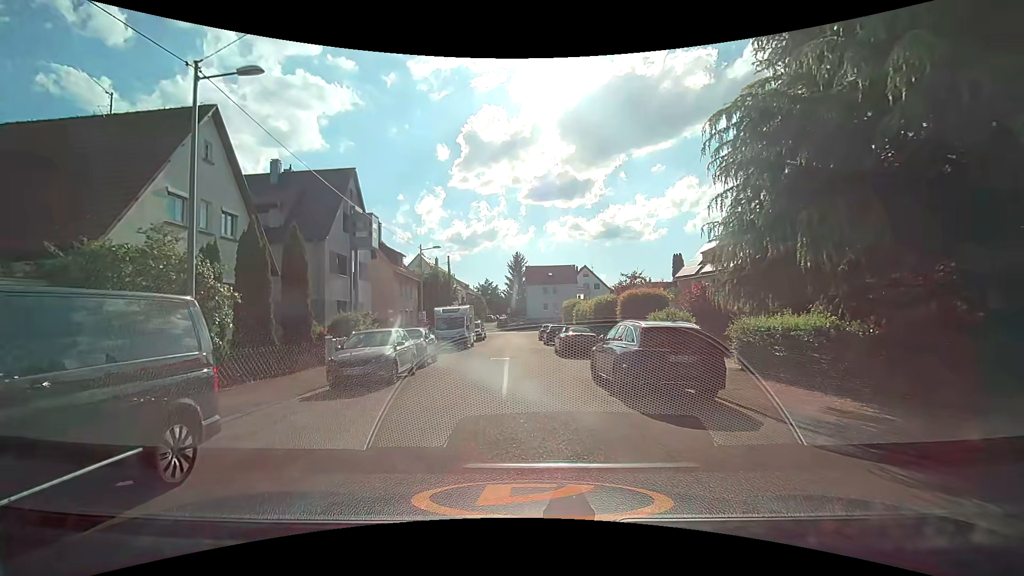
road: residential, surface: asphalt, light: Day
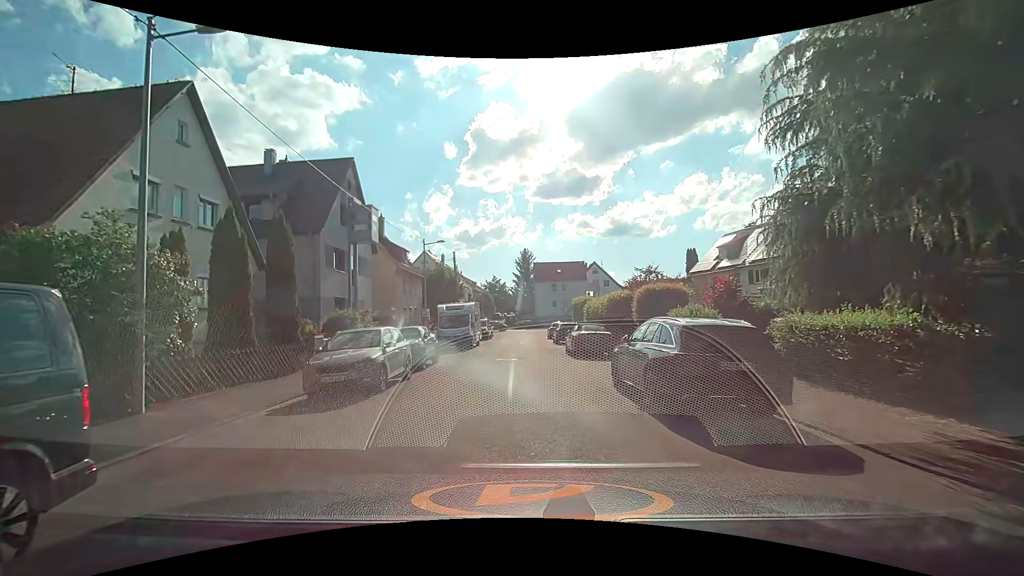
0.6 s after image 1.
(0.0, +1.9) m; -1°
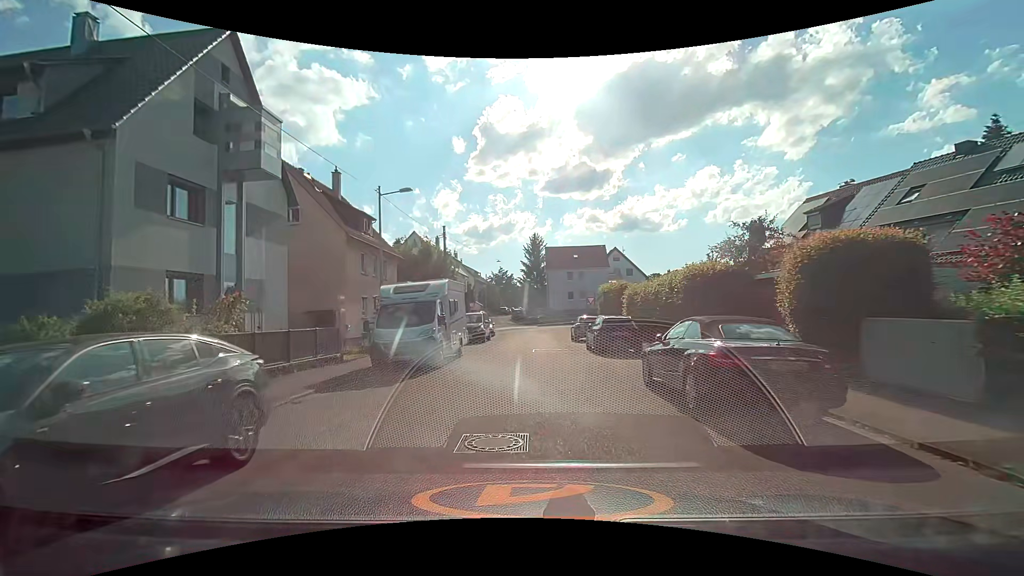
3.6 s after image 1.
(-0.5, +14.1) m; -2°
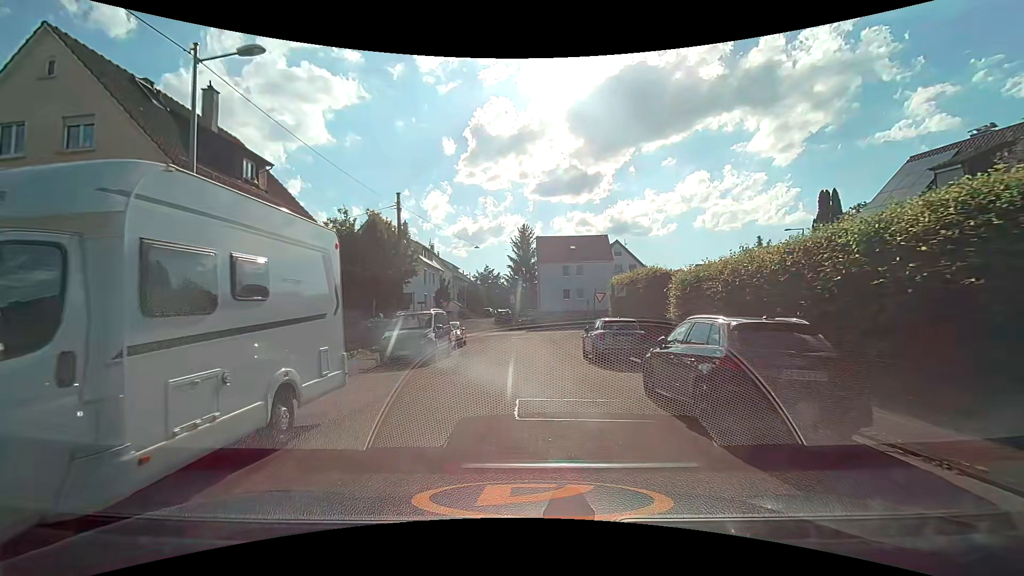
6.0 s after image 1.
(+0.2, +12.7) m; +2°
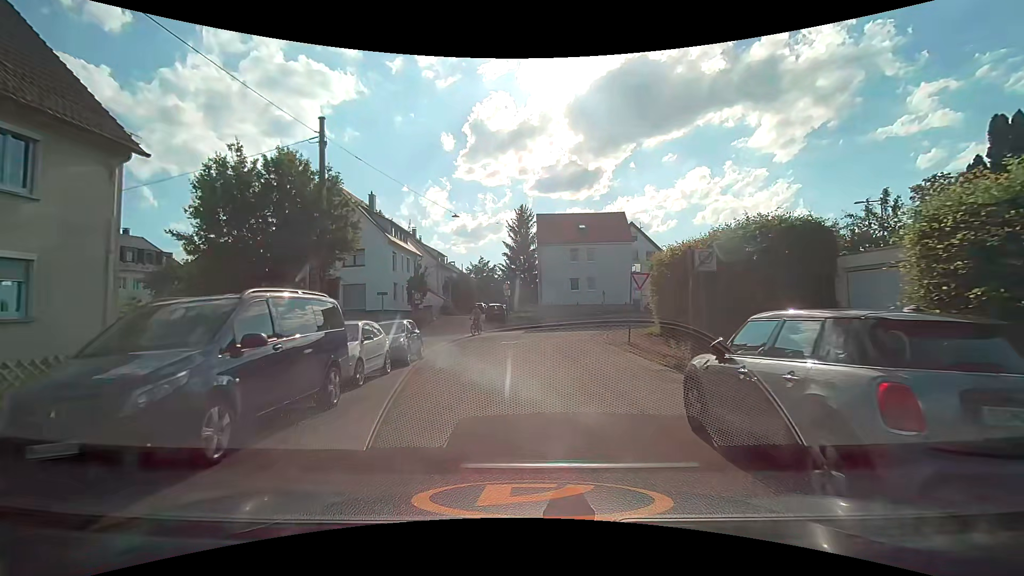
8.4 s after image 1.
(-0.1, +12.2) m; -1°
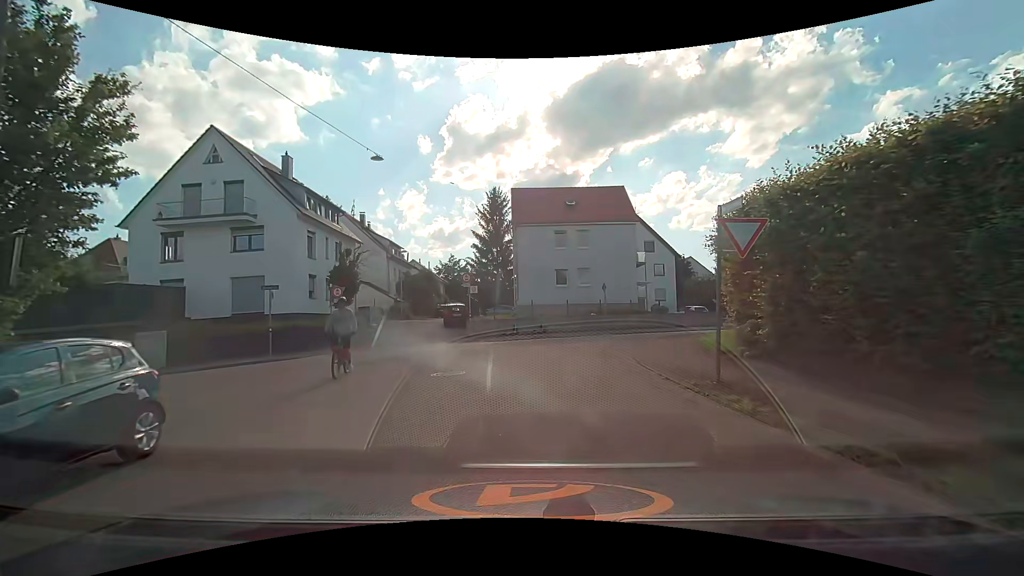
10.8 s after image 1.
(+0.5, +12.0) m; +3°
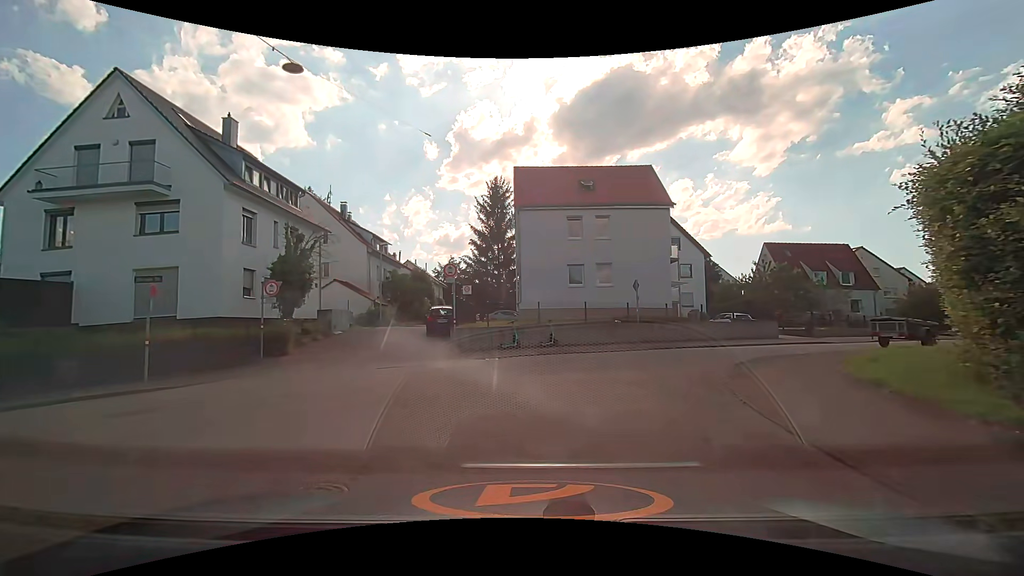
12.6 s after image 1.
(0.0, +7.4) m; -1°
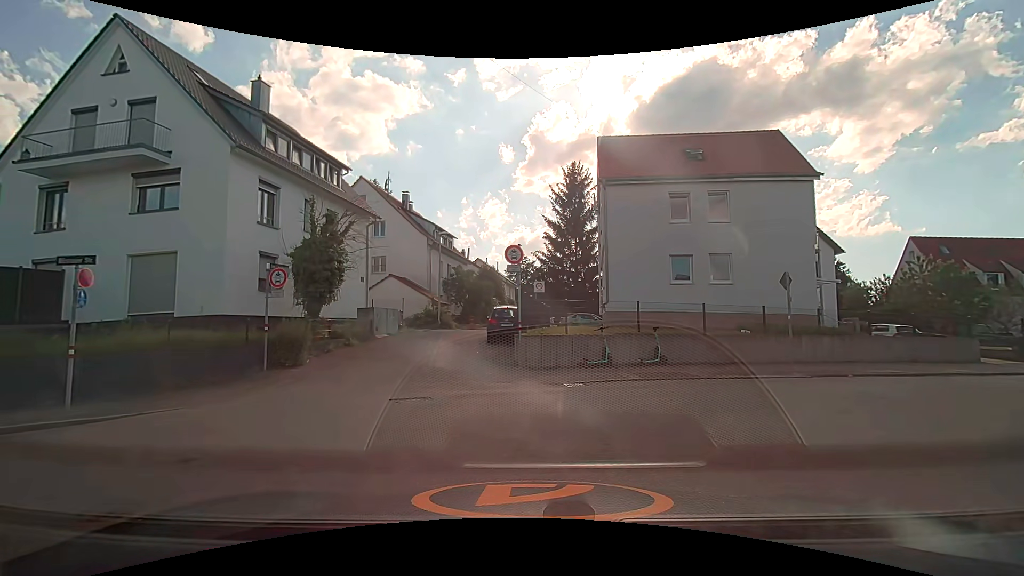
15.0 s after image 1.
(-0.3, +5.9) m; -8°
(-4, +8) (-14, +8) (-24, +6) (-33, +3) (-43, 0) (-52, -3) (-62, -7) (-71, -10) (-80, -14) (-89, -18) m
